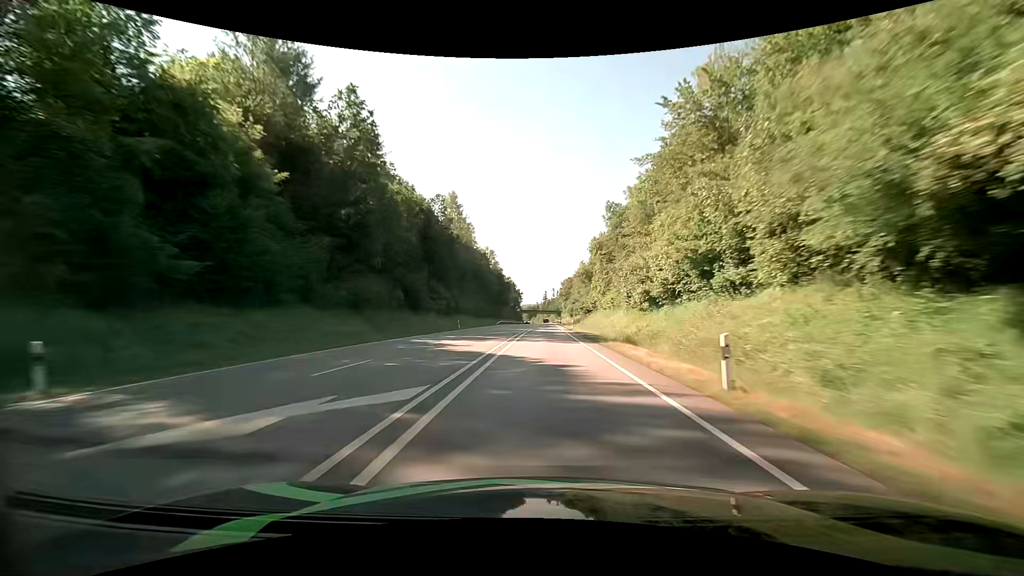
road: primary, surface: asphalt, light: Day
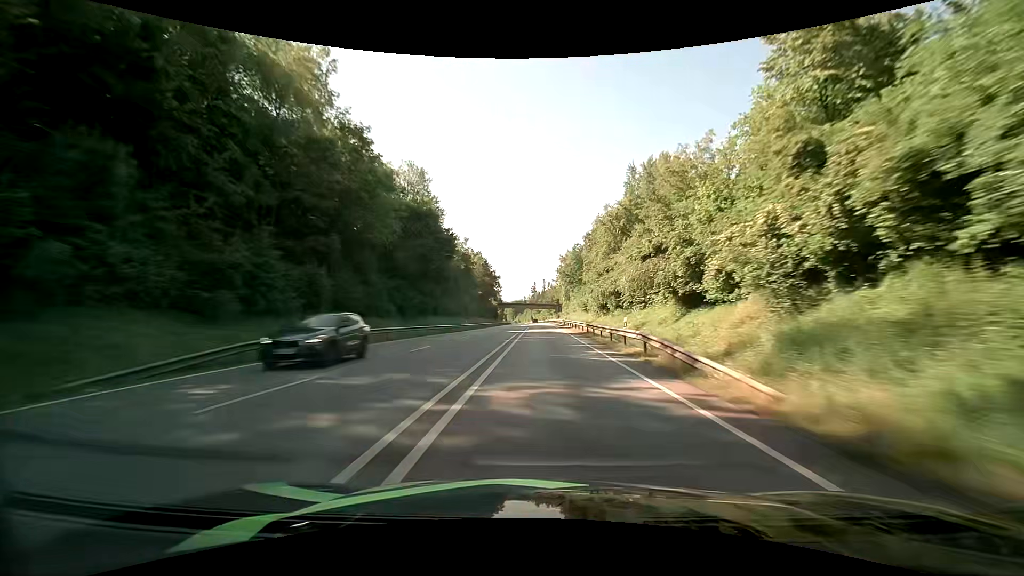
(+1.0, +88.9) m; +2°
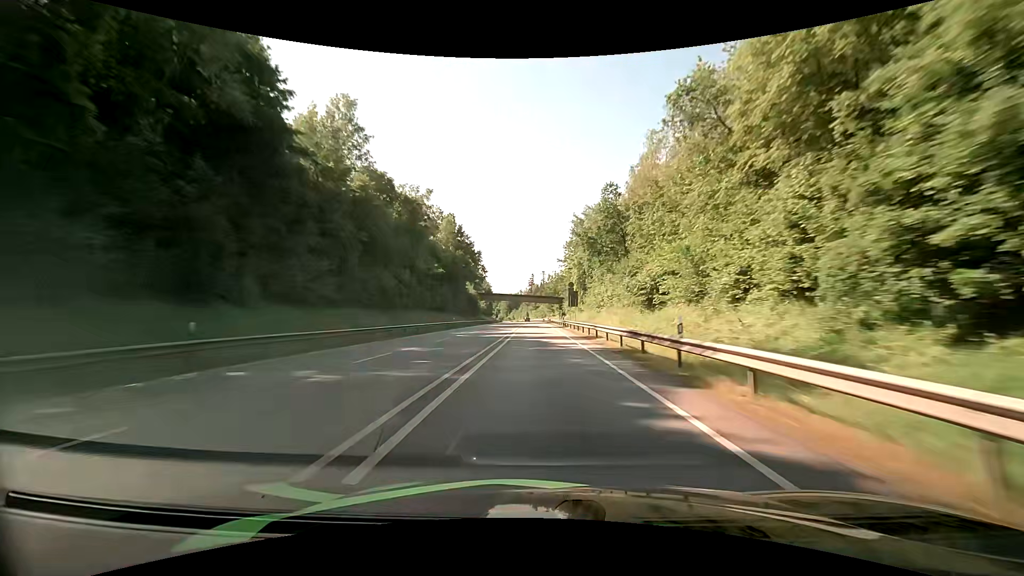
(-0.1, +53.5) m; 0°
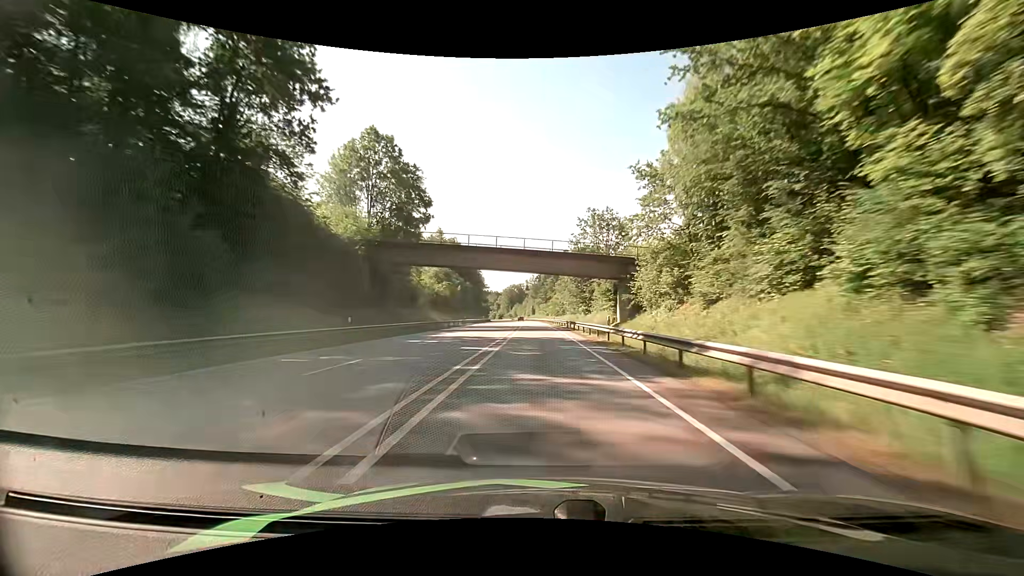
(-0.5, +87.7) m; -1°
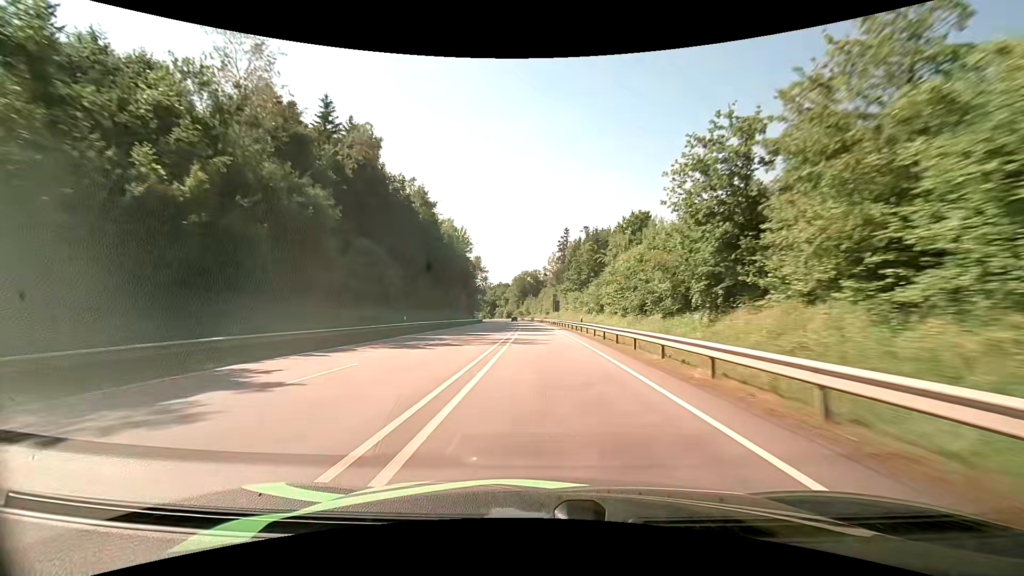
(-1.3, +85.8) m; -2°
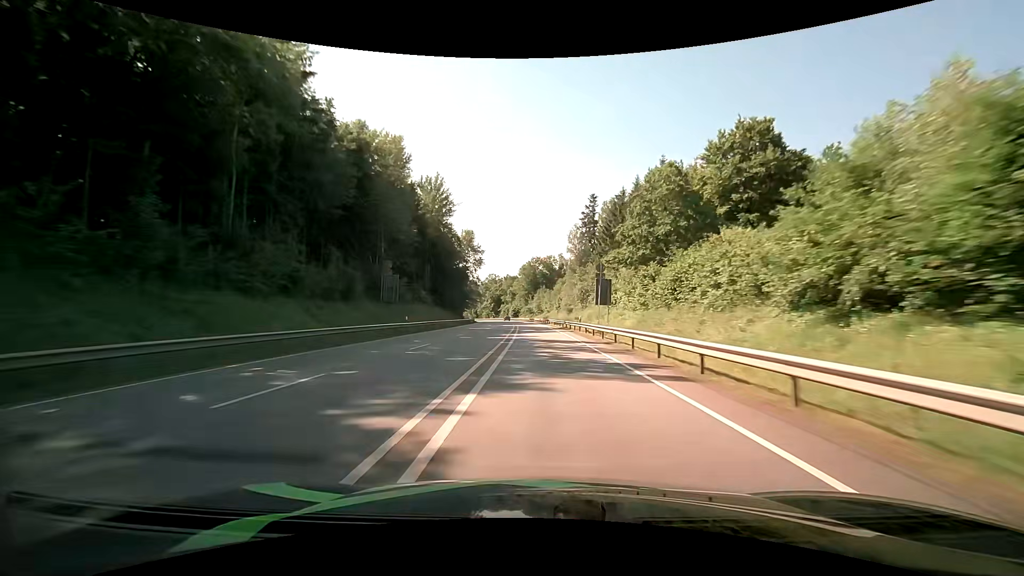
(-0.8, +50.9) m; -1°
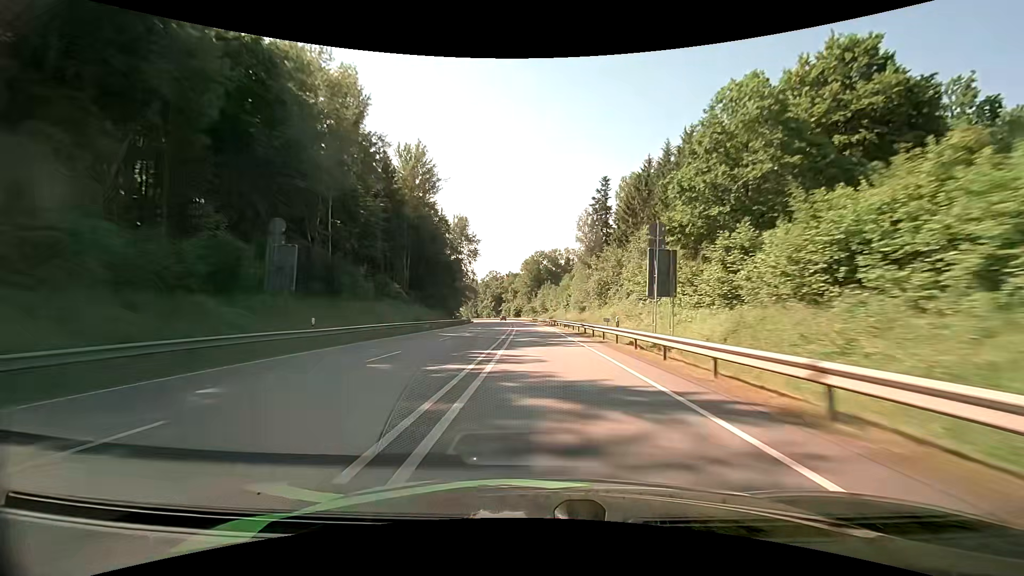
(-0.1, +17.0) m; 0°
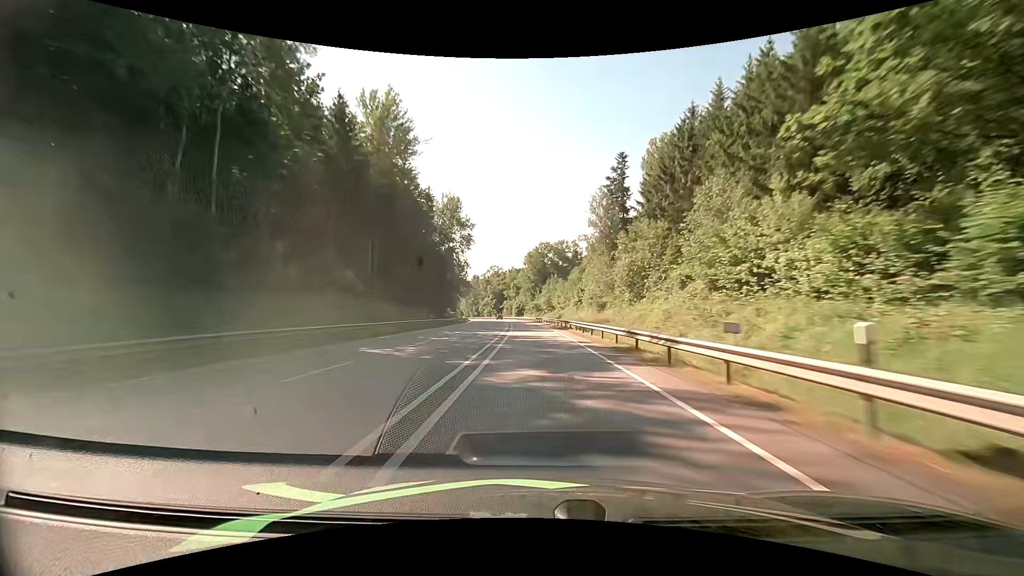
(-0.1, +16.9) m; -1°
(0, +10) (0, +20) (0, +30) (-1, +40) (-1, +50) (-1, +60) (-2, +70) (-3, +80) (-3, +90) (-4, +100) m
